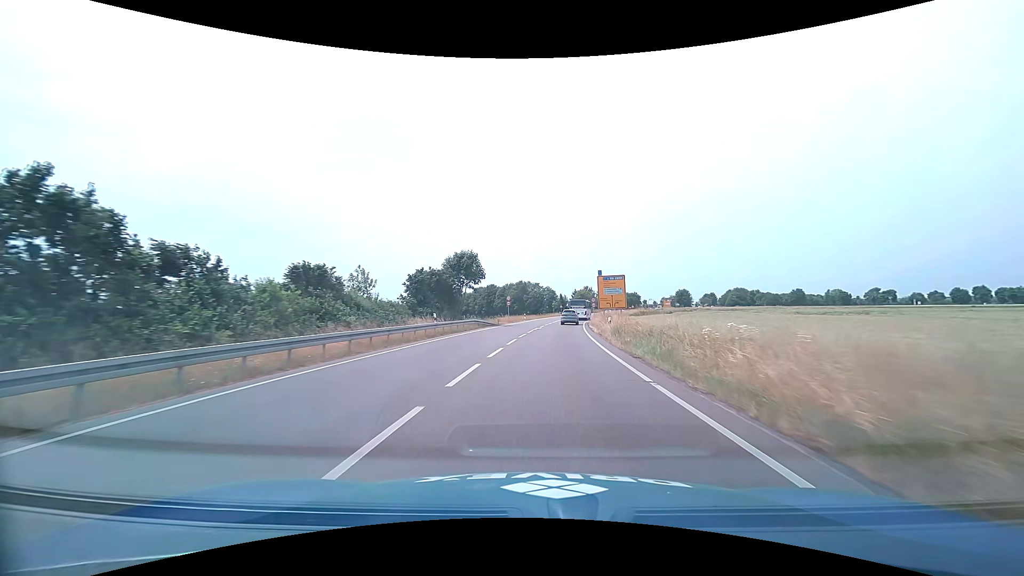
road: primary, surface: asphalt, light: Day
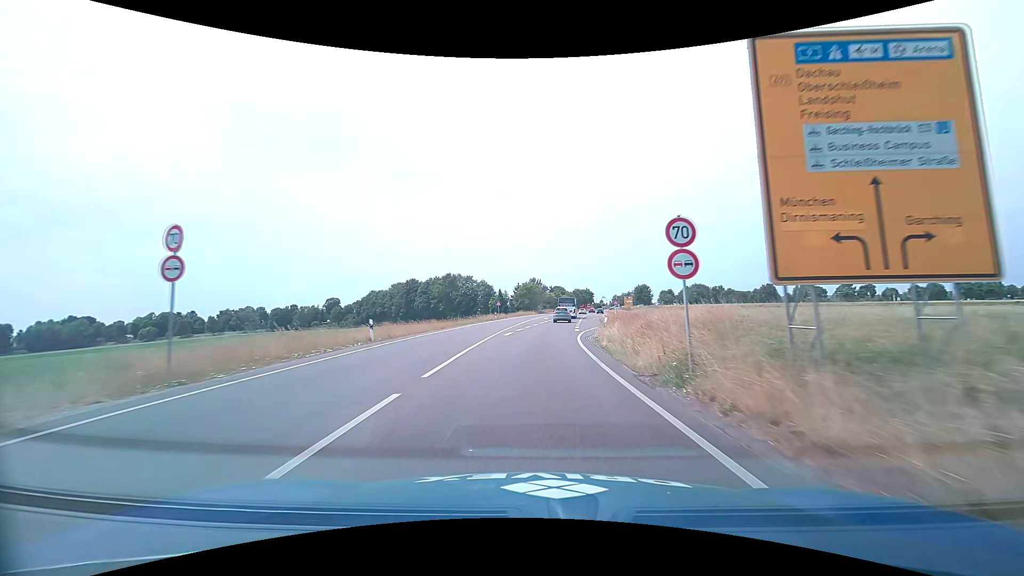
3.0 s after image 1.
(+3.4, +52.6) m; +7°
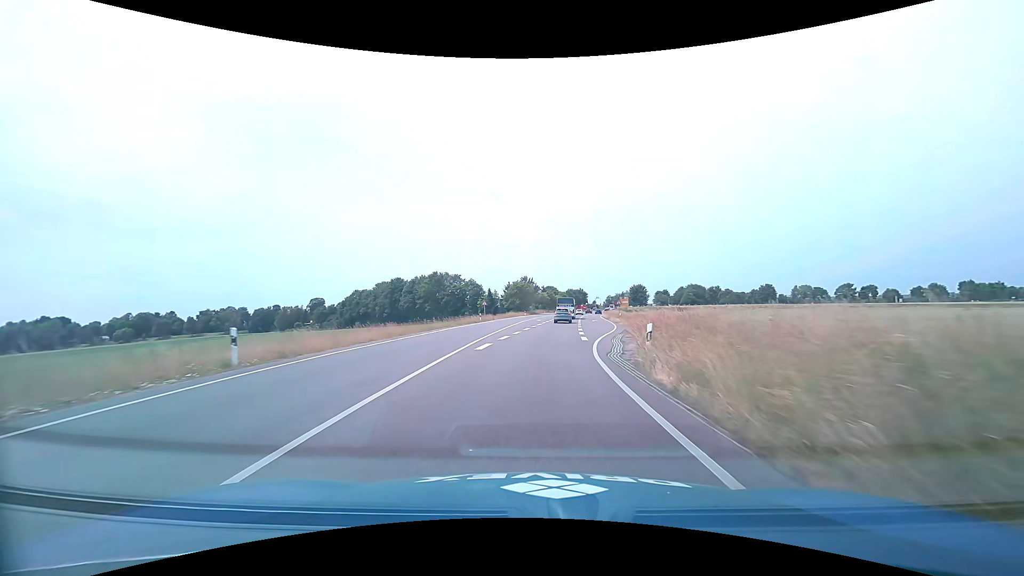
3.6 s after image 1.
(+0.1, +10.0) m; +1°
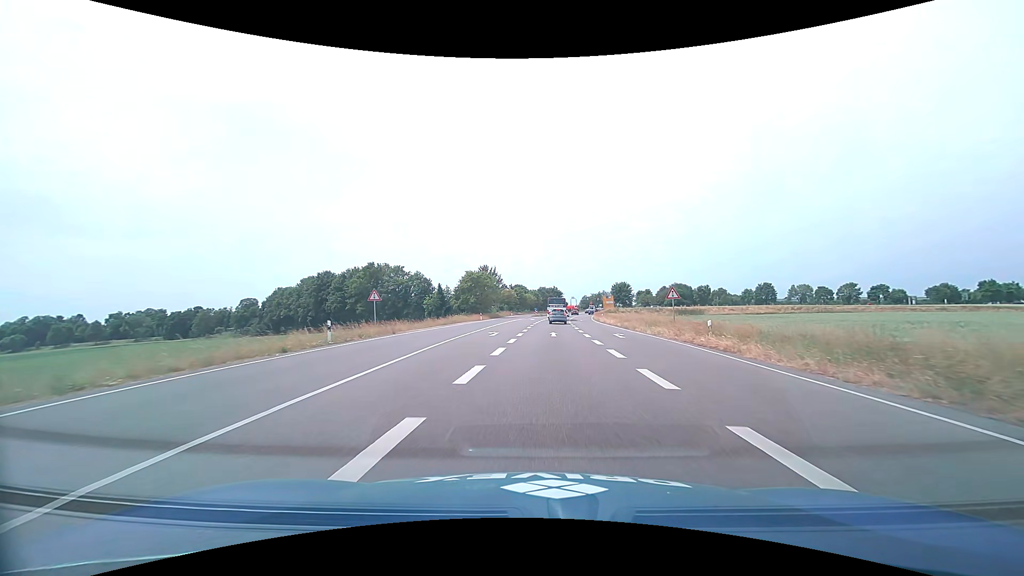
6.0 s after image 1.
(+1.2, +37.8) m; +3°
(0, +10) (0, +20) (+1, +30) (+1, +40) (+2, +50) (+3, +60) (+3, +70) (+4, +80) (+5, +90) (+6, +100) m
